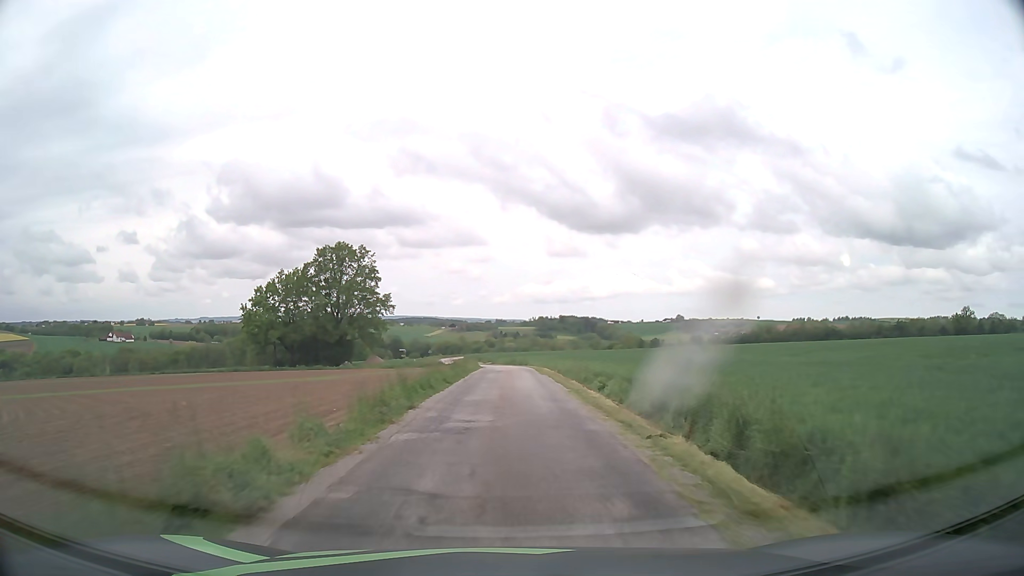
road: unclassified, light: Day
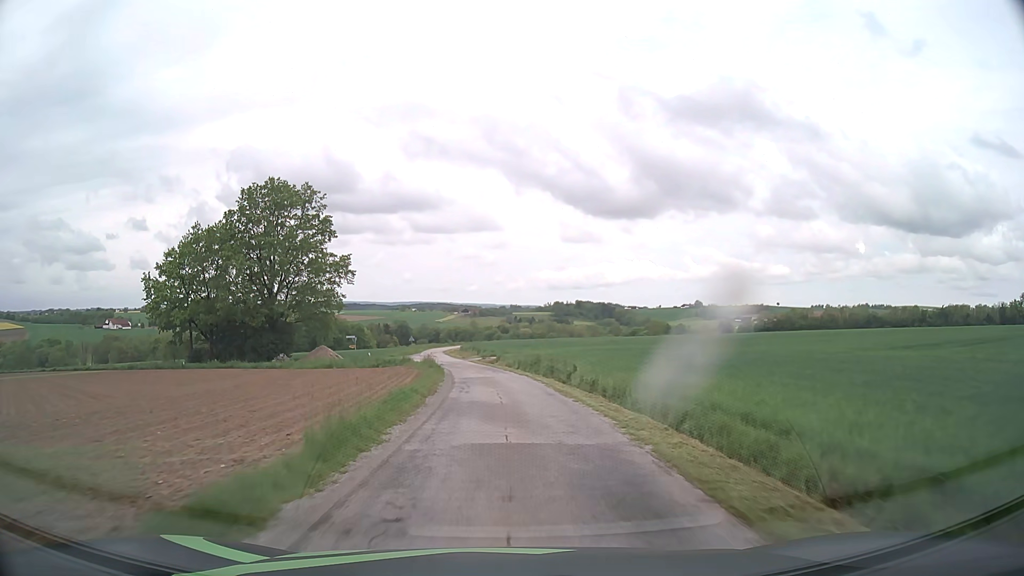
(+0.1, +43.4) m; -1°
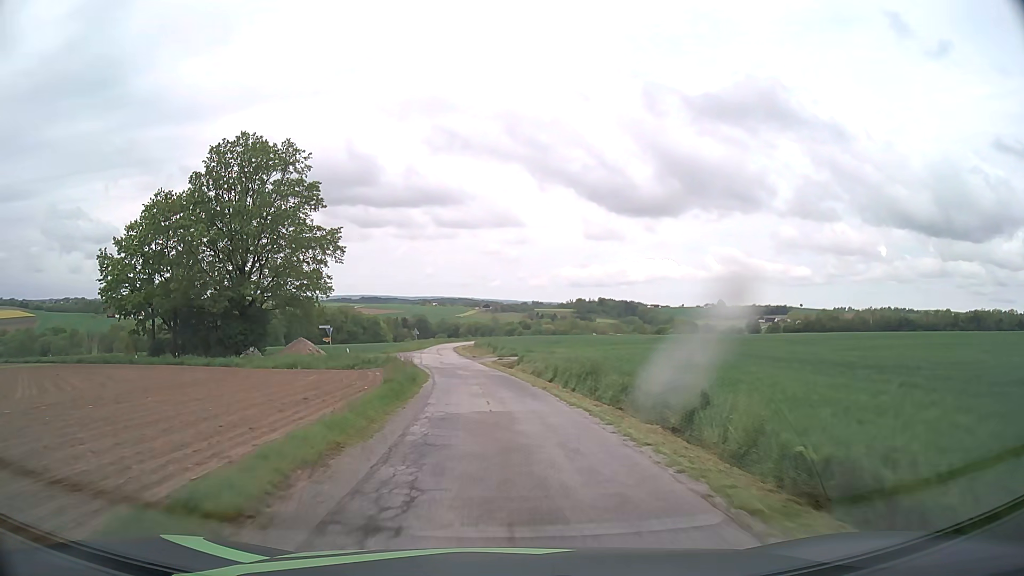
(-0.2, +17.1) m; -2°
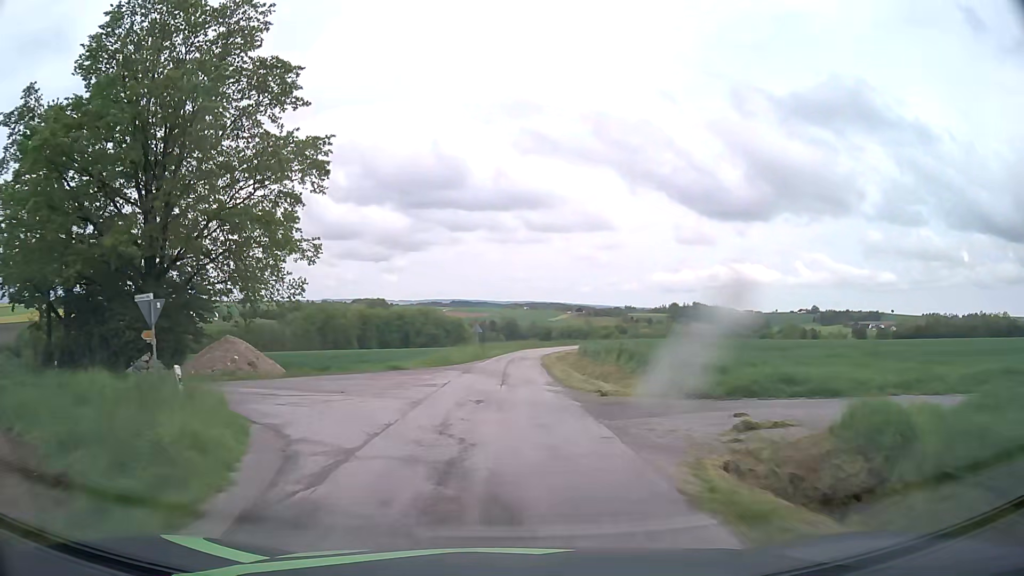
(-2.3, +36.4) m; -8°
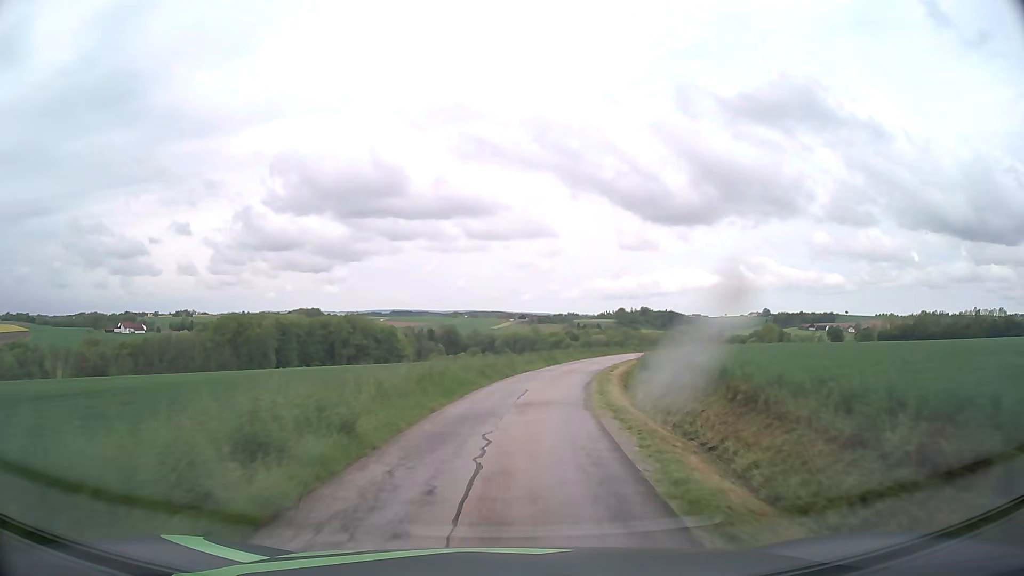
(+1.5, +47.1) m; +5°
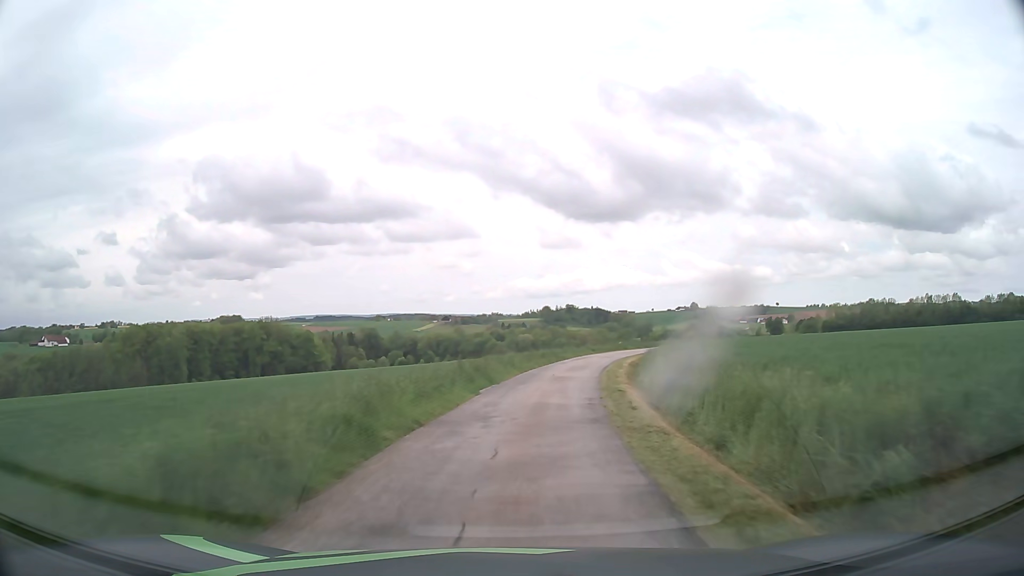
(+1.1, +19.2) m; +6°
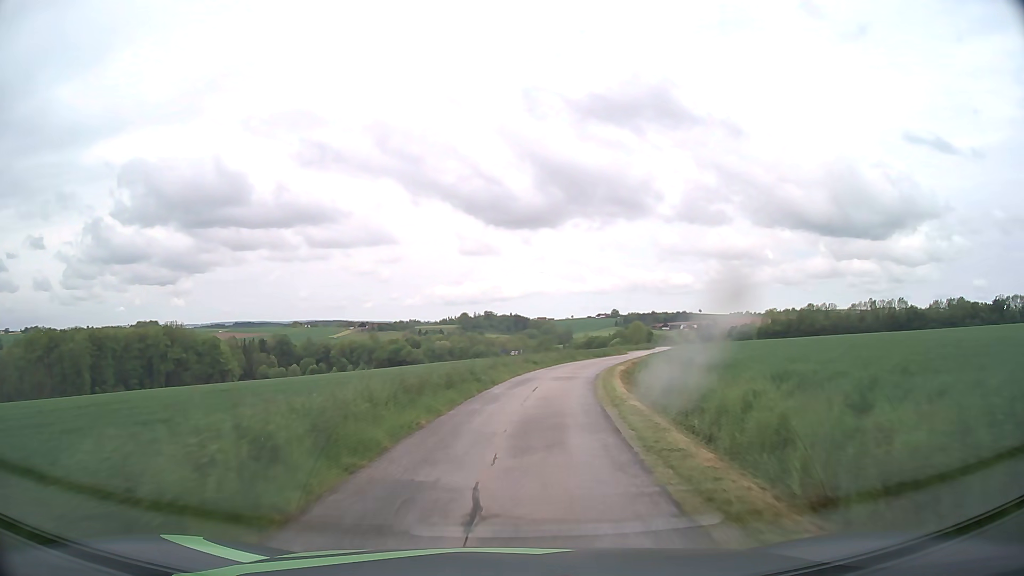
(+1.2, +18.9) m; +7°
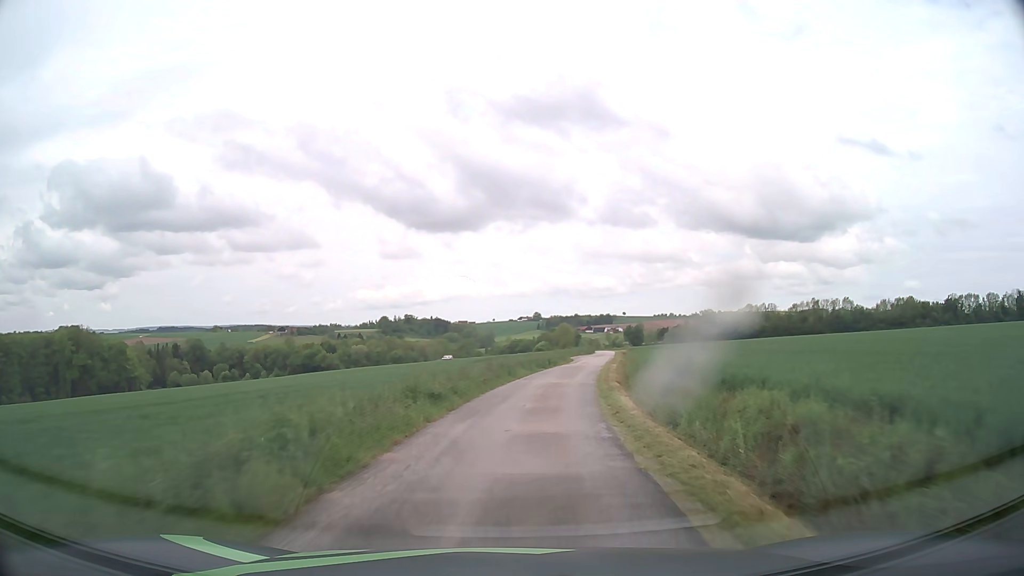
(+1.1, +19.2) m; +7°
(0, +10) (+1, +20) (+2, +30) (+4, +40) (+6, +50) (+8, +59) (+9, +69) (+11, +79) (+13, +89) (+14, +99) m
